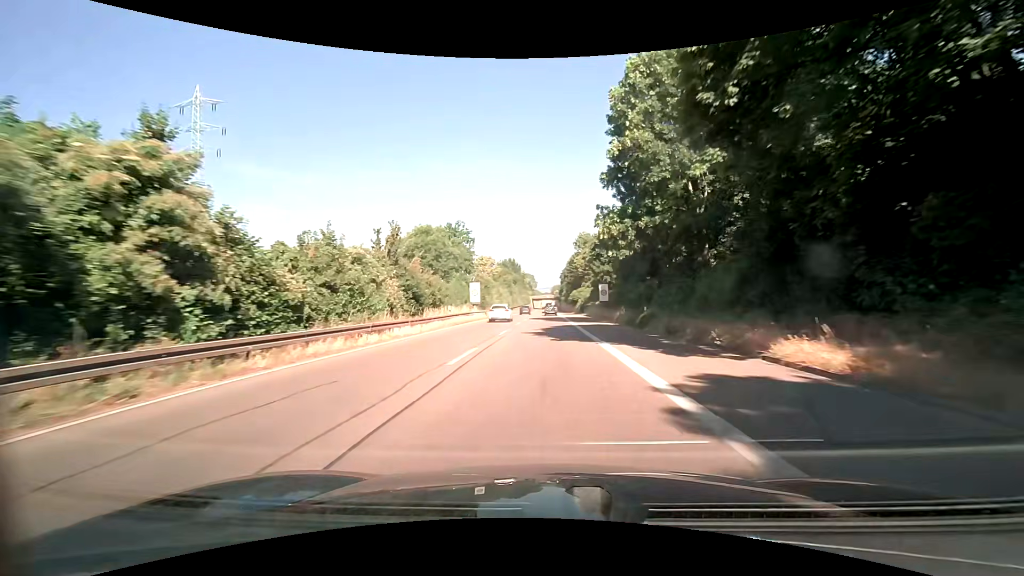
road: trunk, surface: asphalt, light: Day
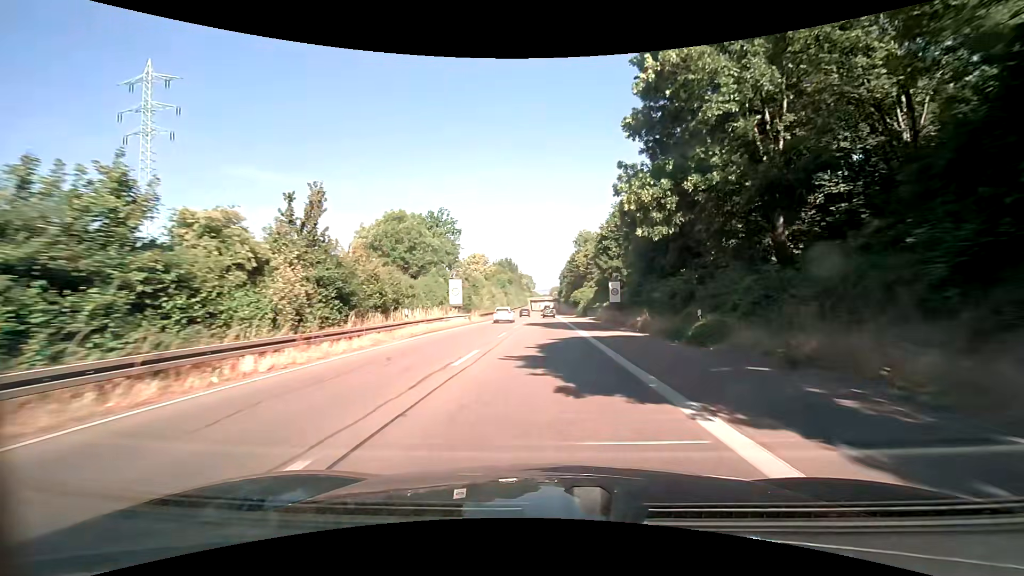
(0.0, +10.9) m; 0°
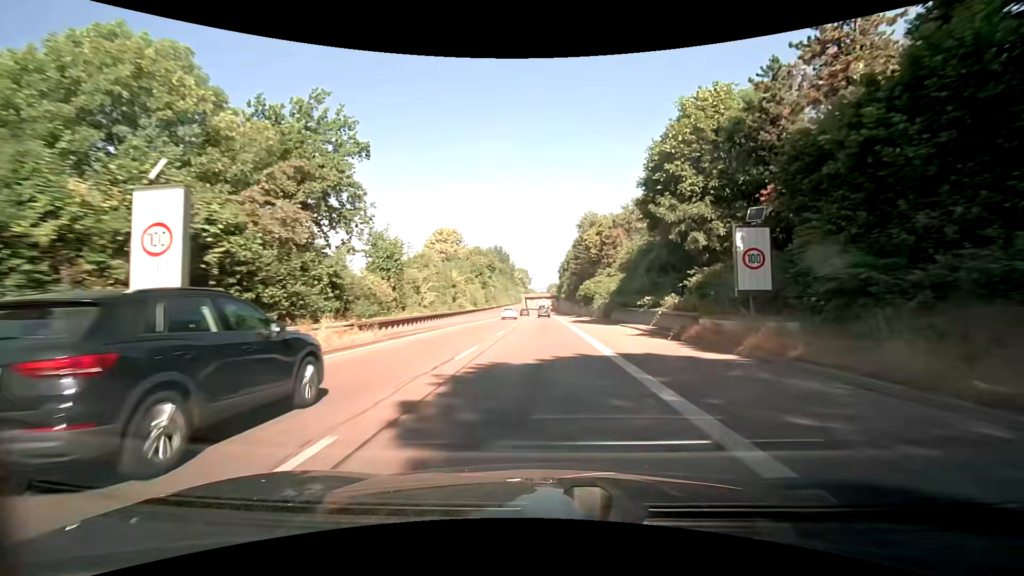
(0.0, +33.5) m; 0°
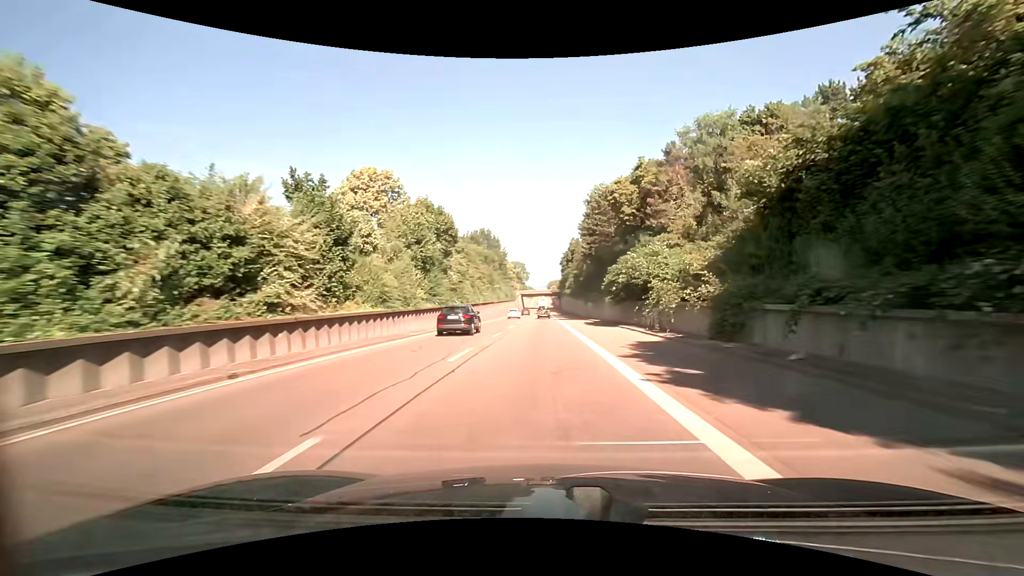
(+0.1, +34.5) m; 0°
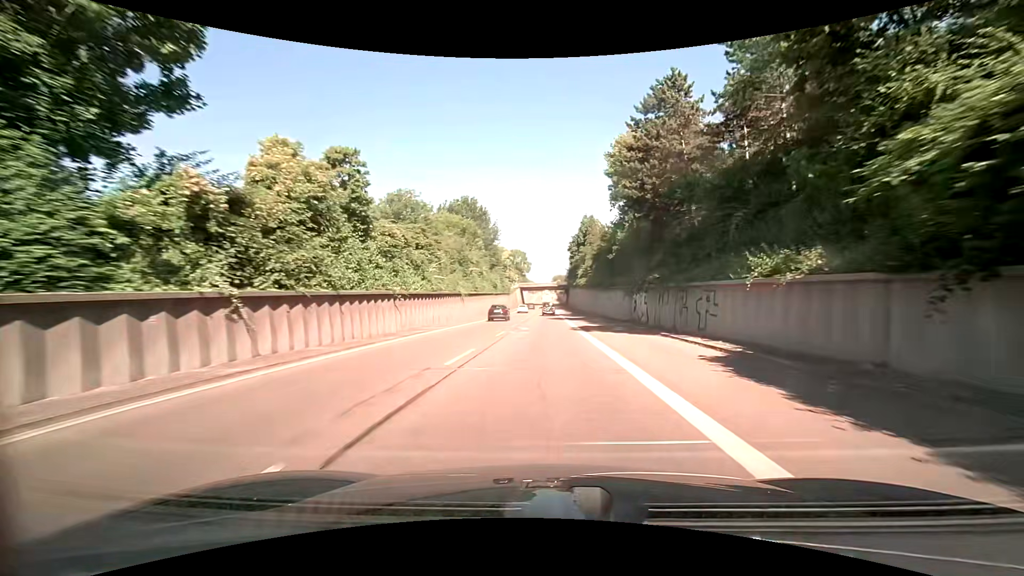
(0.0, +35.3) m; 0°
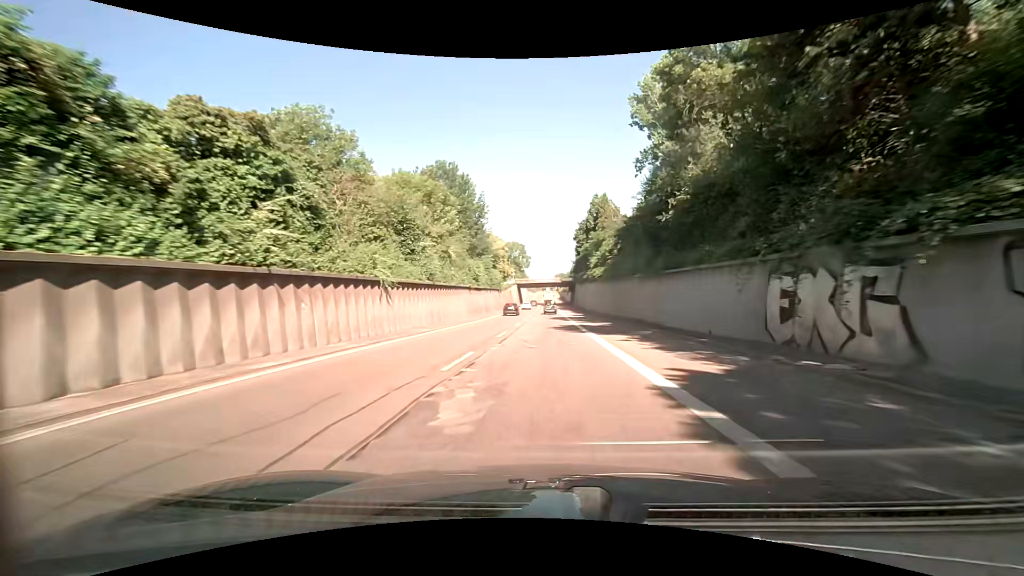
(-0.1, +24.0) m; 0°
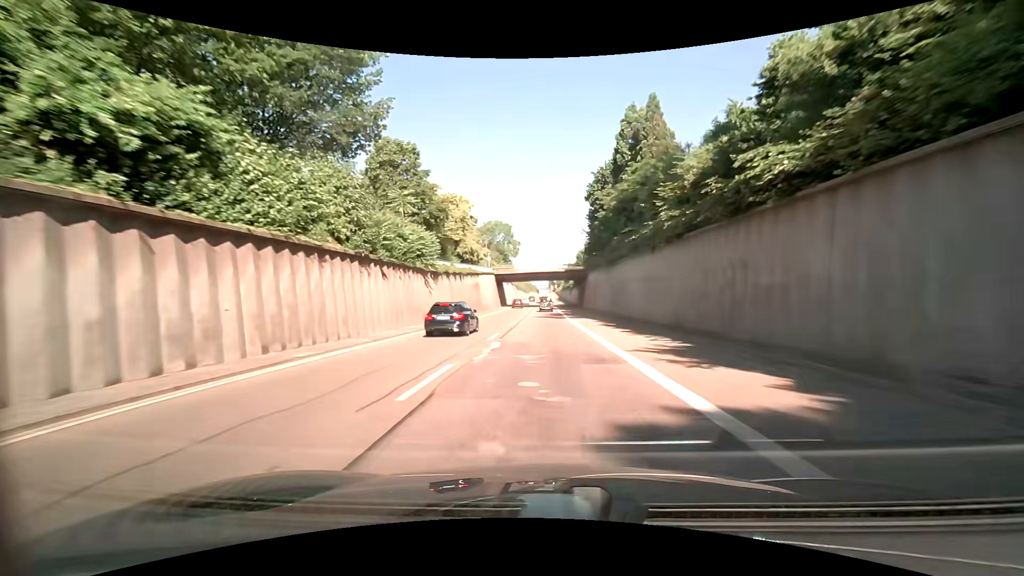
(0.0, +49.2) m; +1°
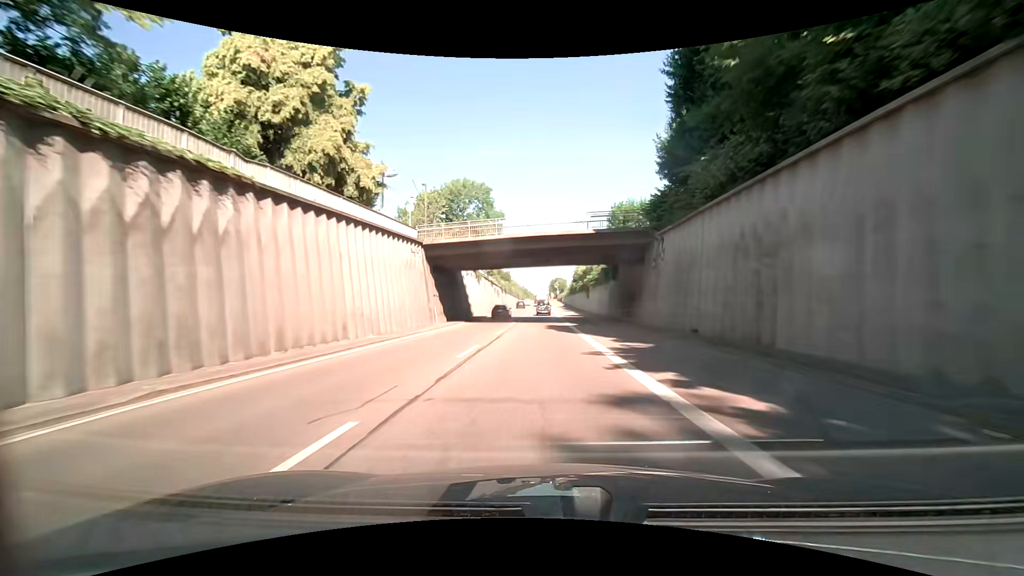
(-0.2, +51.0) m; 0°
(0, +10) (0, +20) (0, +30) (0, +40) (0, +50) (0, +60) (0, +70) (0, +80) (0, +90) (0, +100) m
